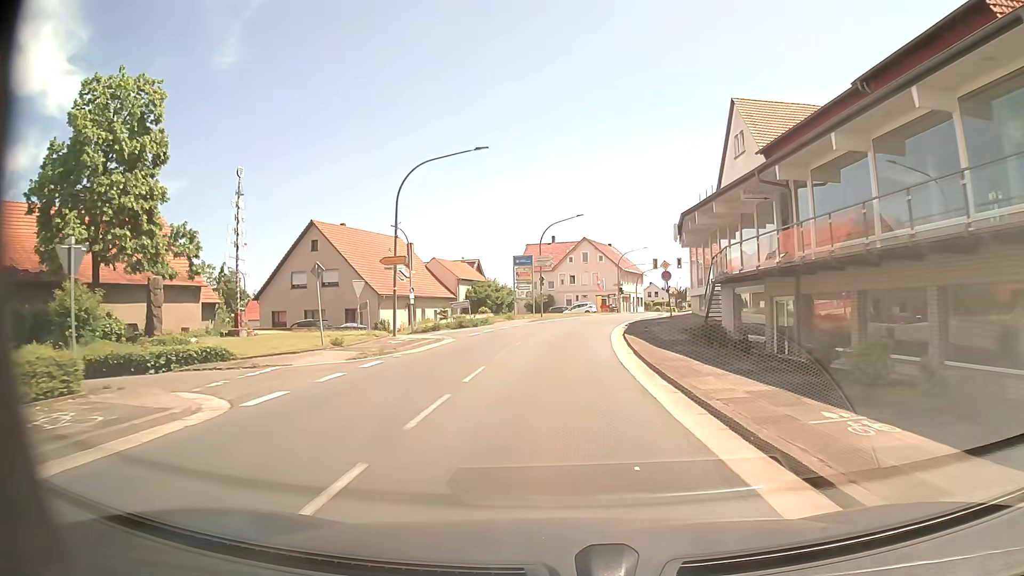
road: primary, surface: asphalt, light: Day
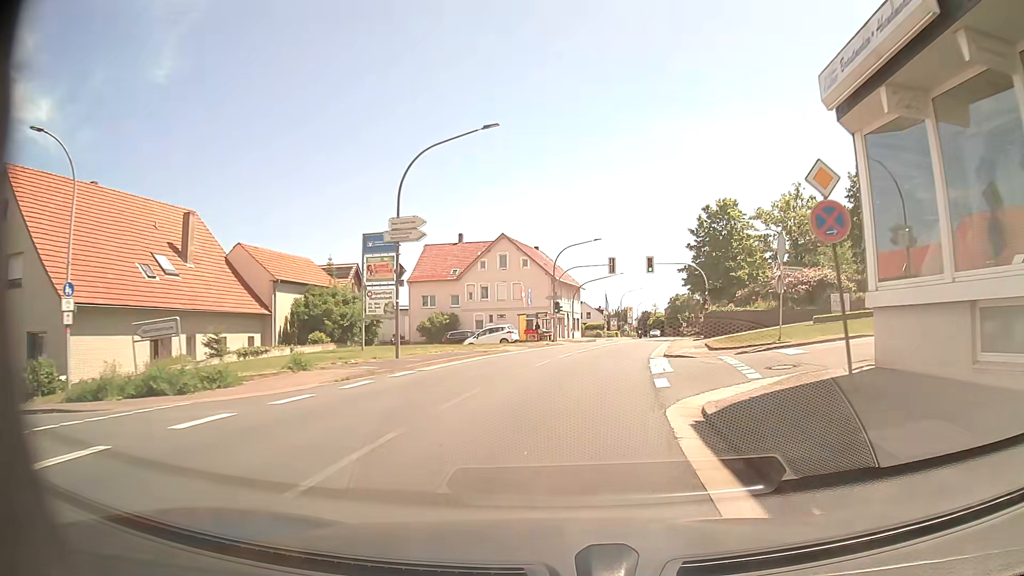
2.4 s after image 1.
(+1.3, +30.1) m; +7°
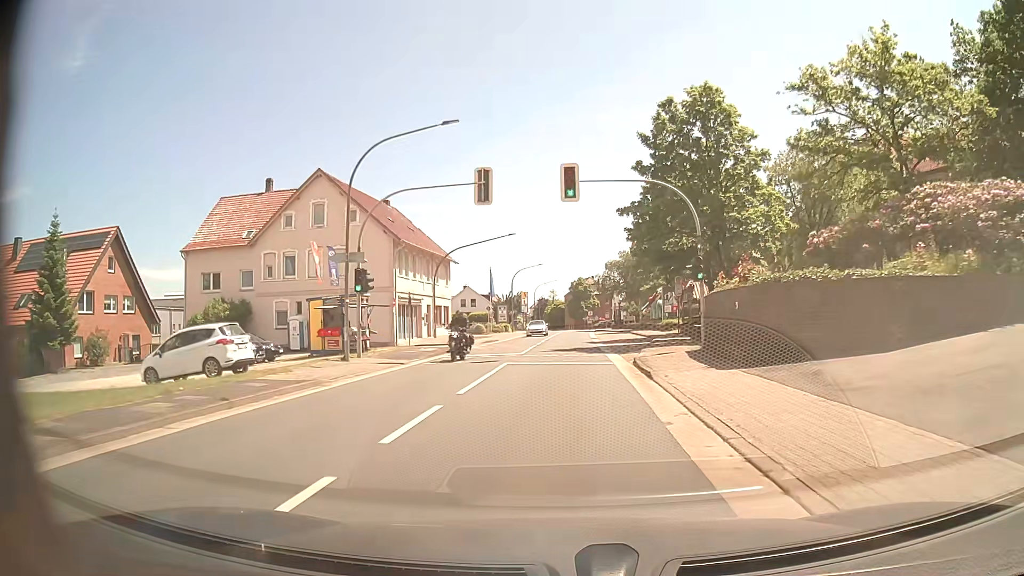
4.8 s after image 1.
(+2.7, +29.7) m; +8°
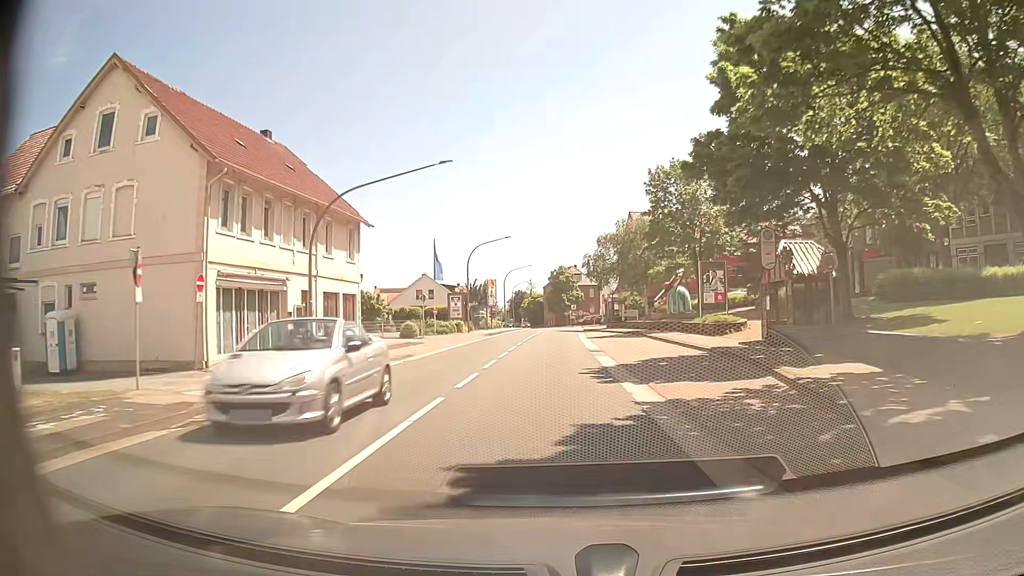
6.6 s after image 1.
(+0.6, +22.9) m; +2°
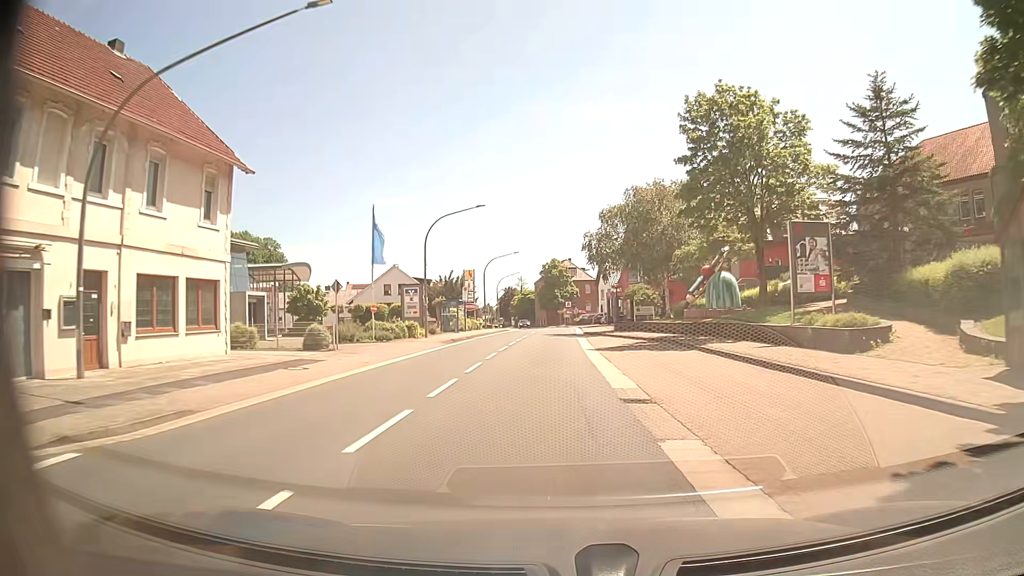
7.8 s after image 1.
(+0.1, +15.4) m; 0°
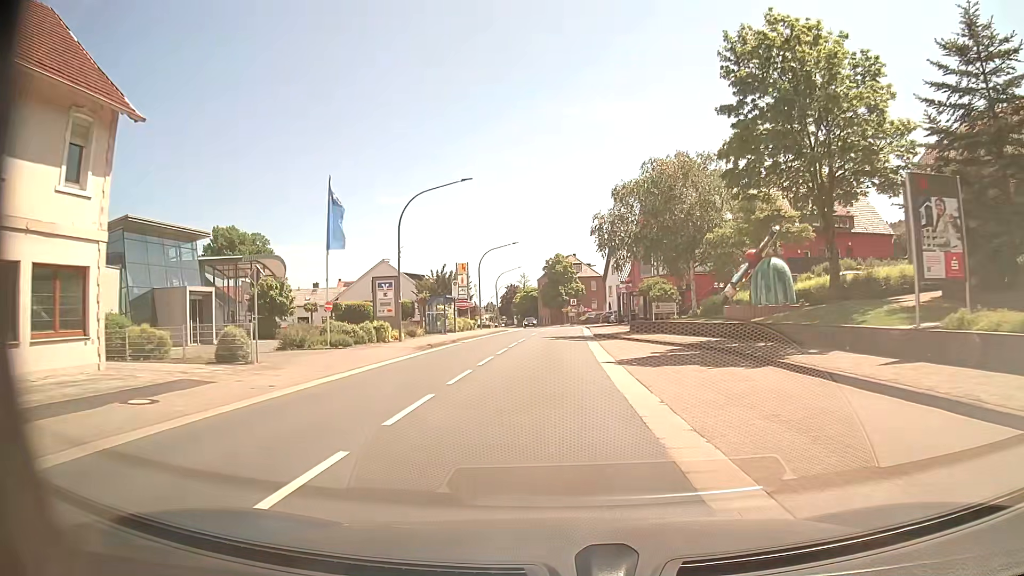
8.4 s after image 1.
(0.0, +7.7) m; 0°
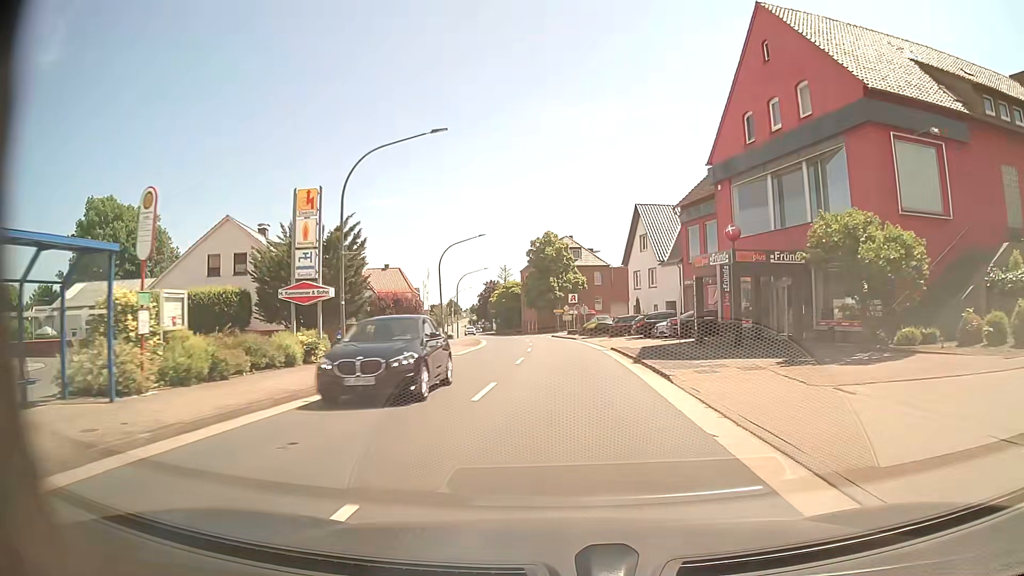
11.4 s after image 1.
(-0.4, +38.4) m; +1°
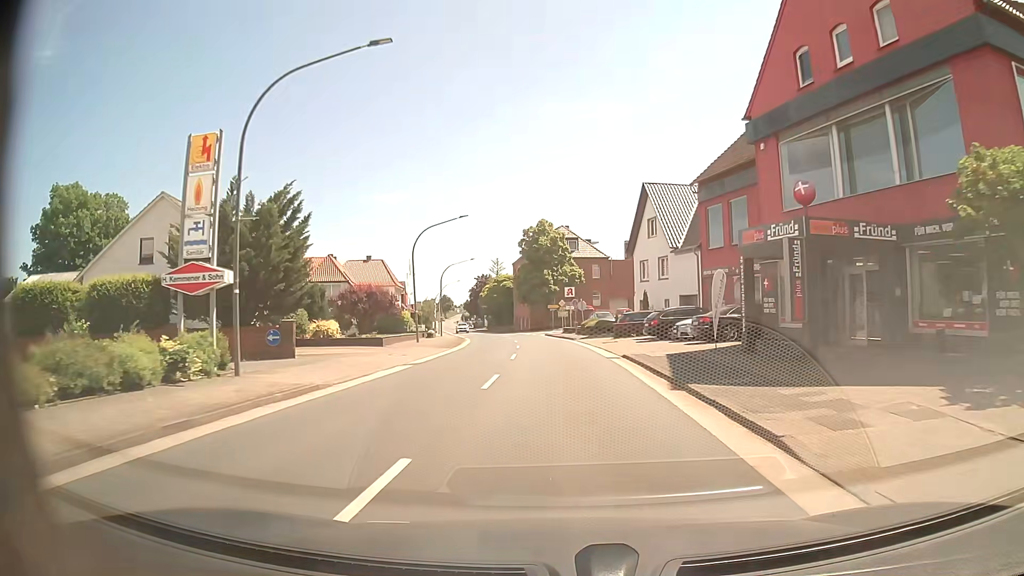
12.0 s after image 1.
(0.0, +7.6) m; +1°
(0, +10) (0, +20) (-1, +30) (-2, +40) (-2, +50) (-4, +60) (-5, +70) (-7, +80) (-9, +89) (-11, +99) m
